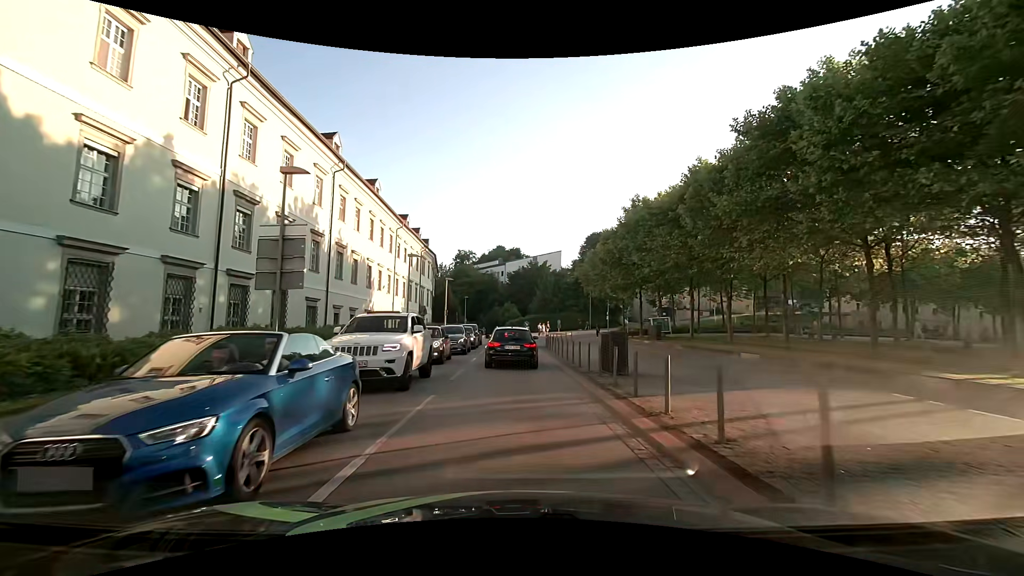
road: tertiary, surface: asphalt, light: Day
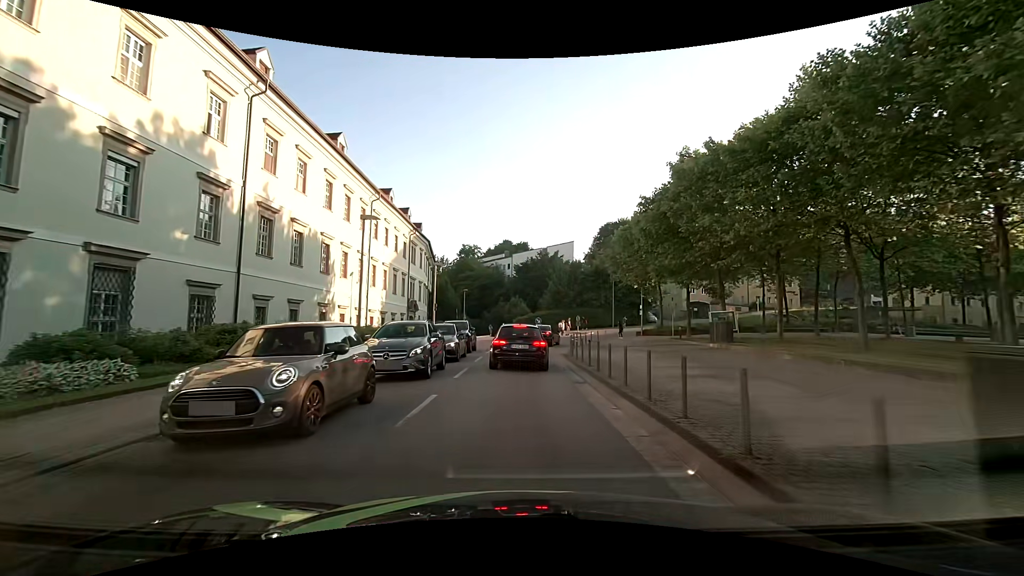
(-0.1, +12.5) m; -1°
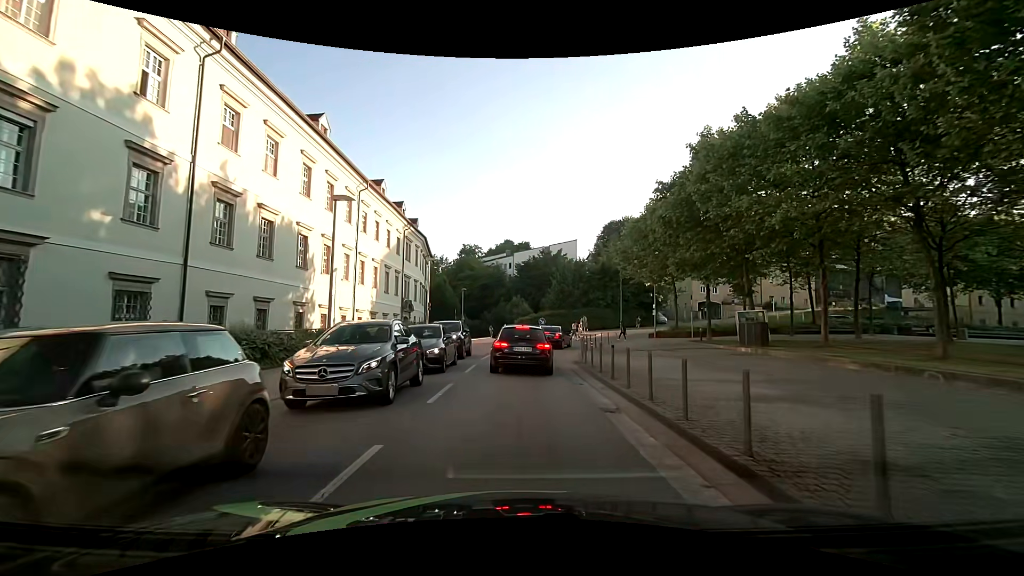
(0.0, +3.9) m; 0°
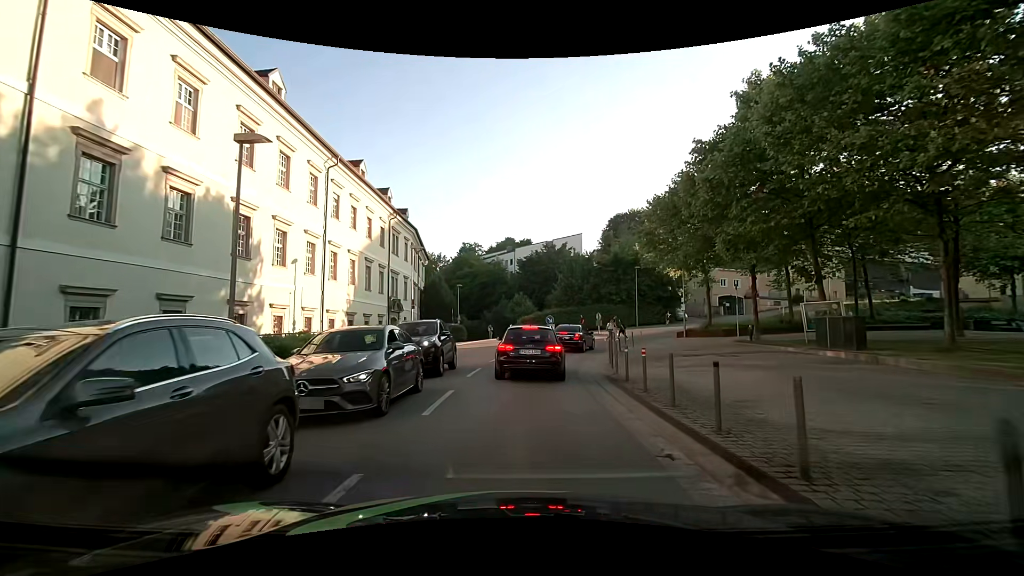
(0.0, +6.8) m; 0°
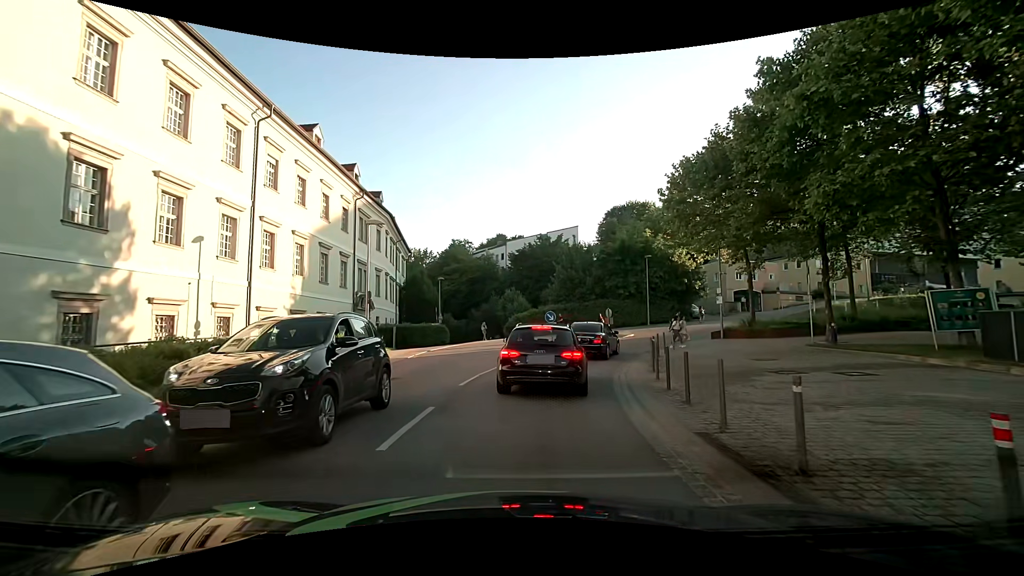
(0.0, +7.8) m; +1°
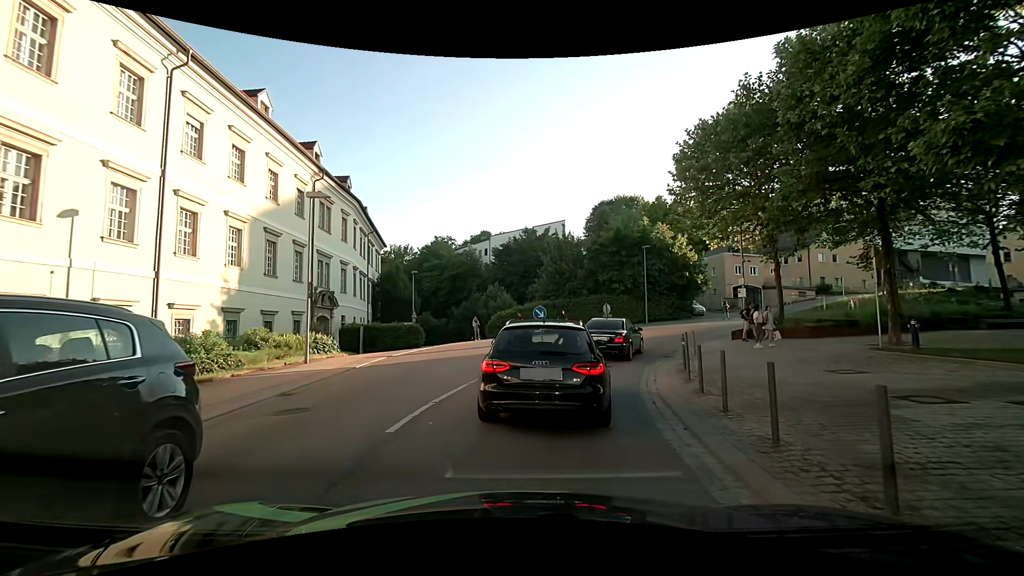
(0.0, +4.9) m; +1°
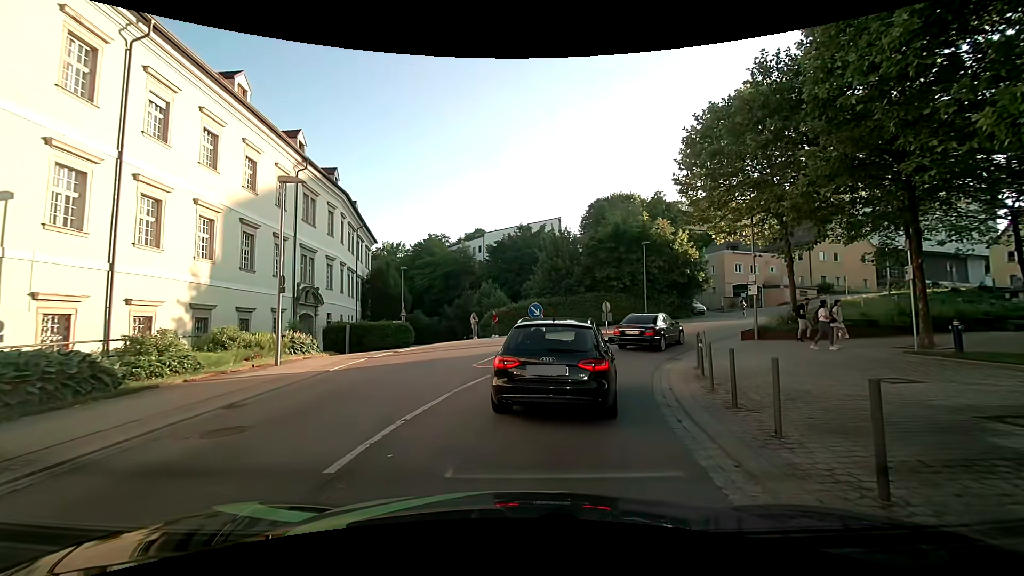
(0.0, +1.7) m; -1°
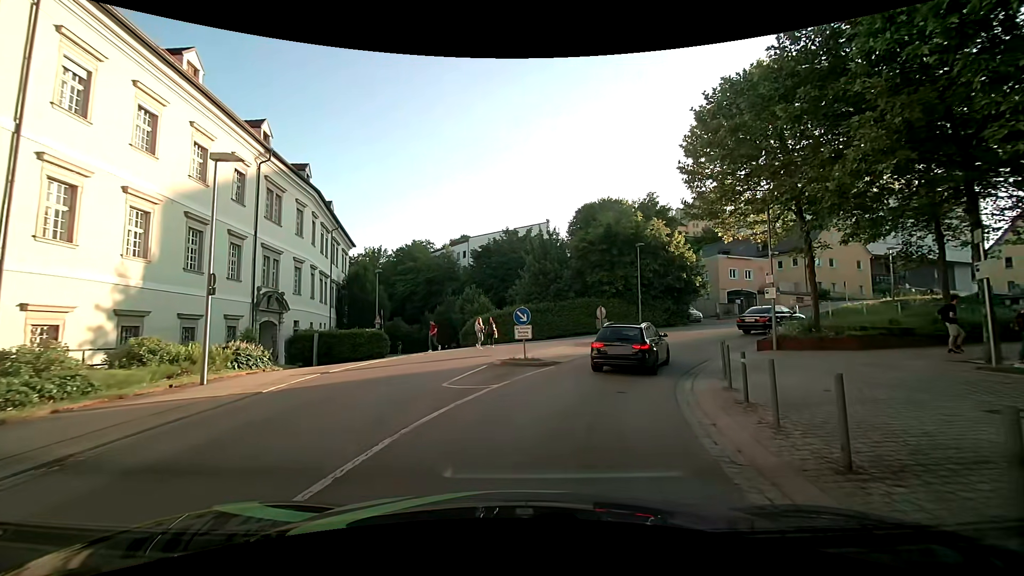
(+0.1, +3.3) m; +3°
